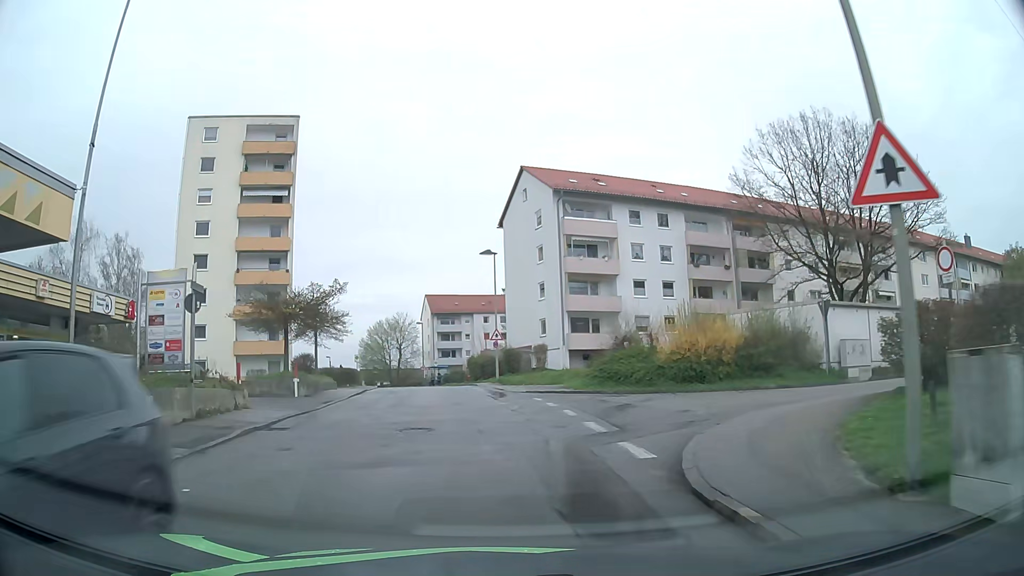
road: residential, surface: asphalt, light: Day
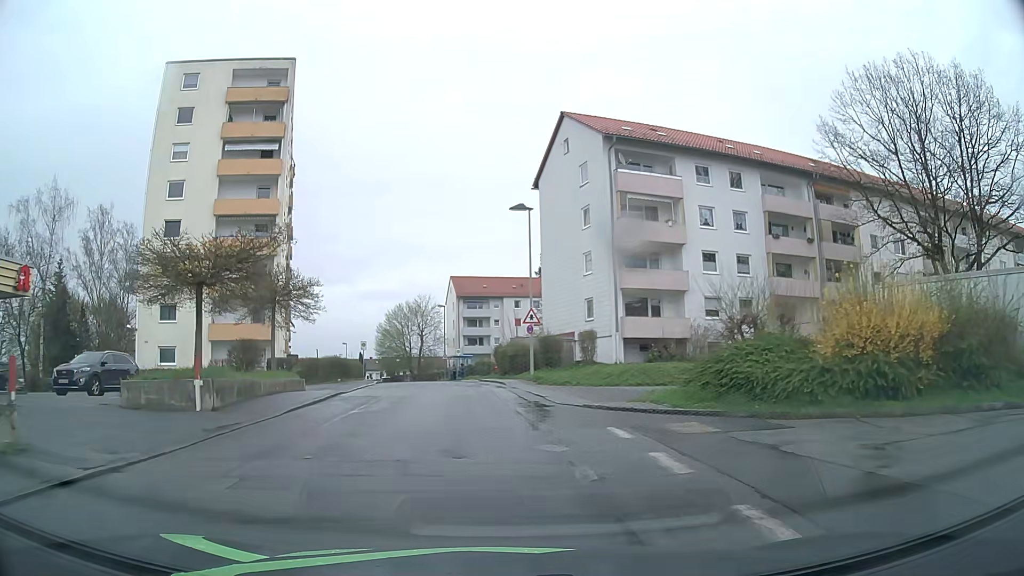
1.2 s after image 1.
(-0.2, +10.3) m; -3°
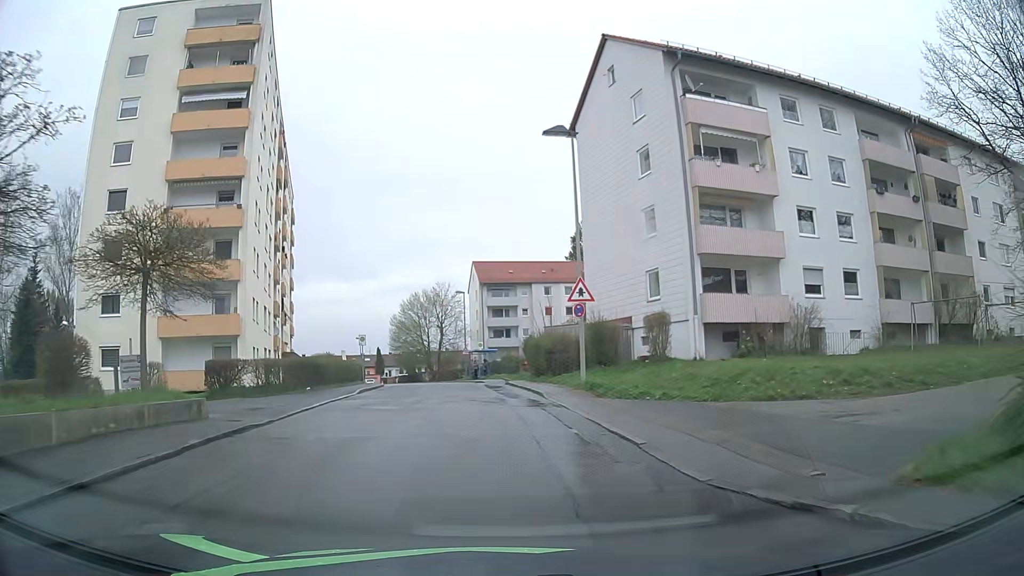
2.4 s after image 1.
(-0.2, +10.4) m; -3°
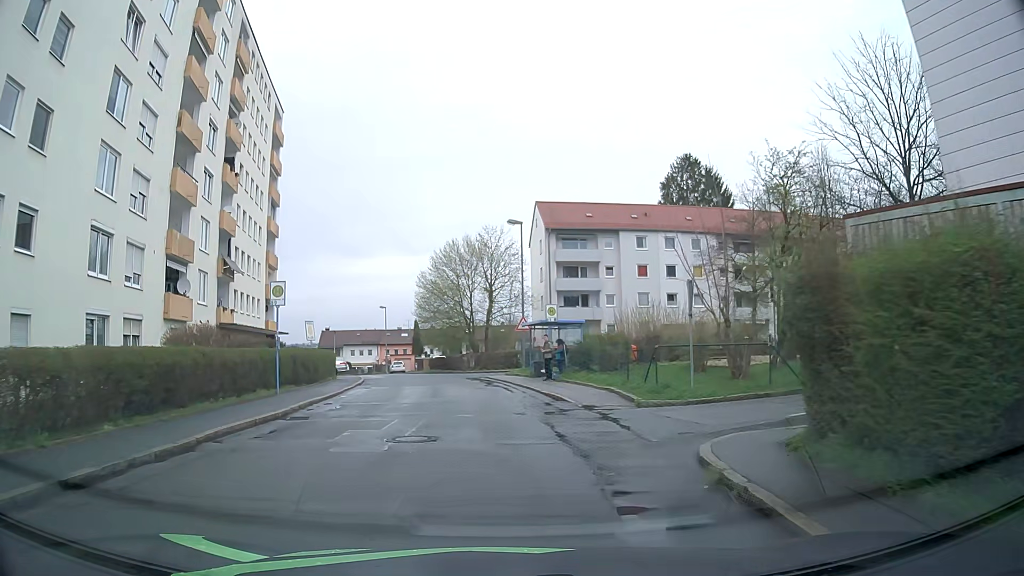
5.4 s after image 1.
(-1.1, +26.1) m; -5°
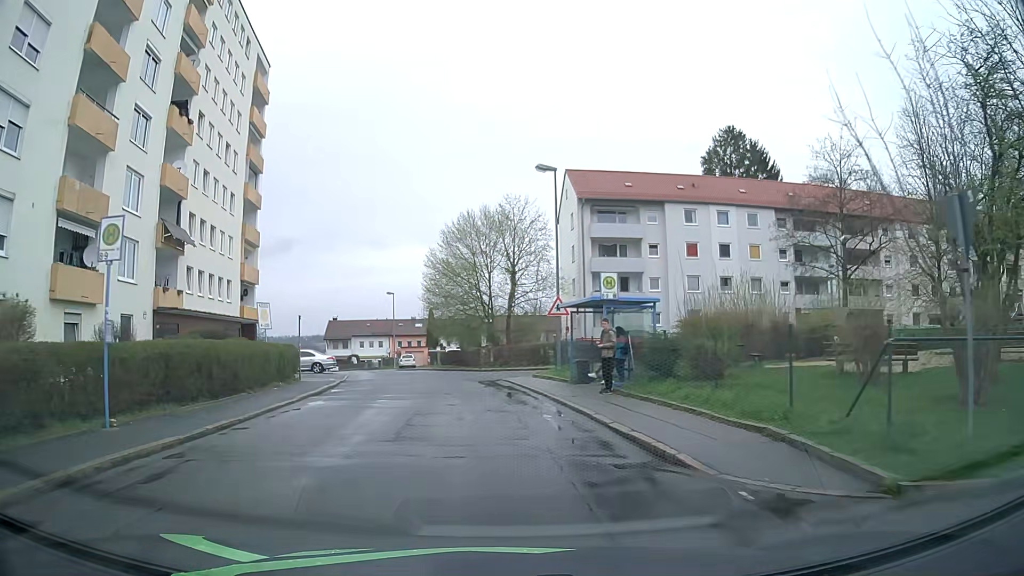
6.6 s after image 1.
(-0.2, +9.8) m; -2°
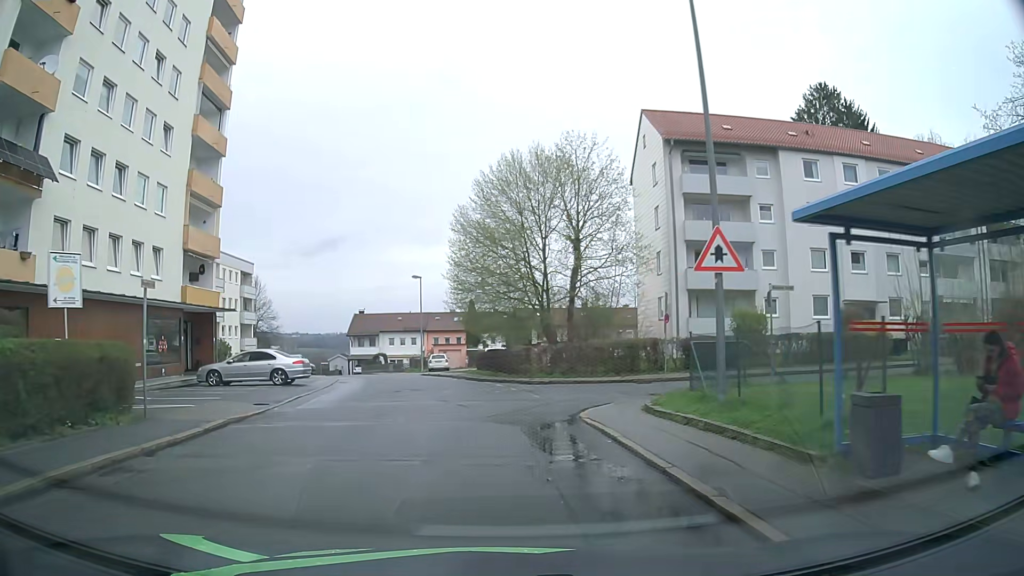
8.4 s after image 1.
(-0.4, +14.9) m; -3°
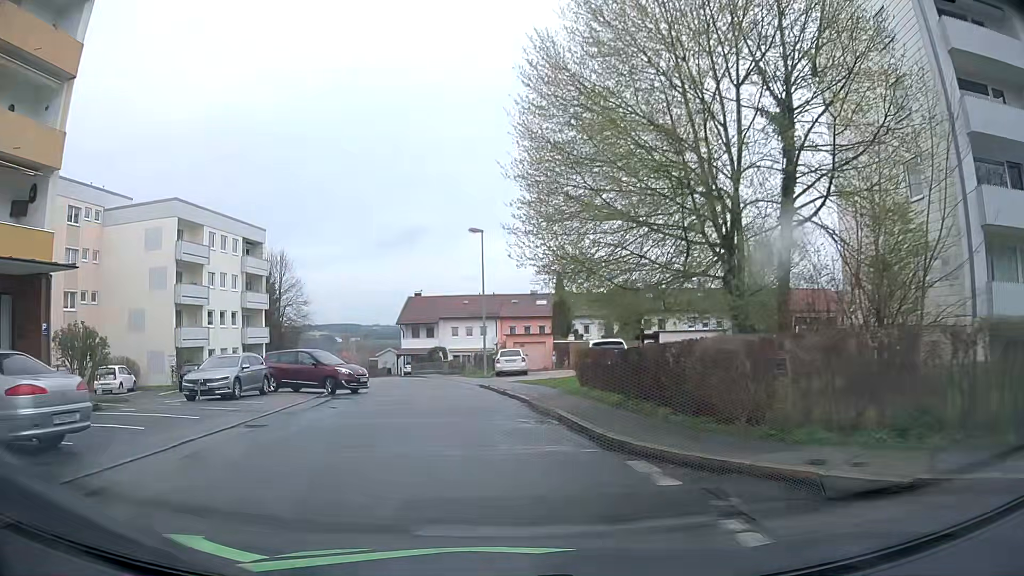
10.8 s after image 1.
(-1.5, +19.9) m; -7°
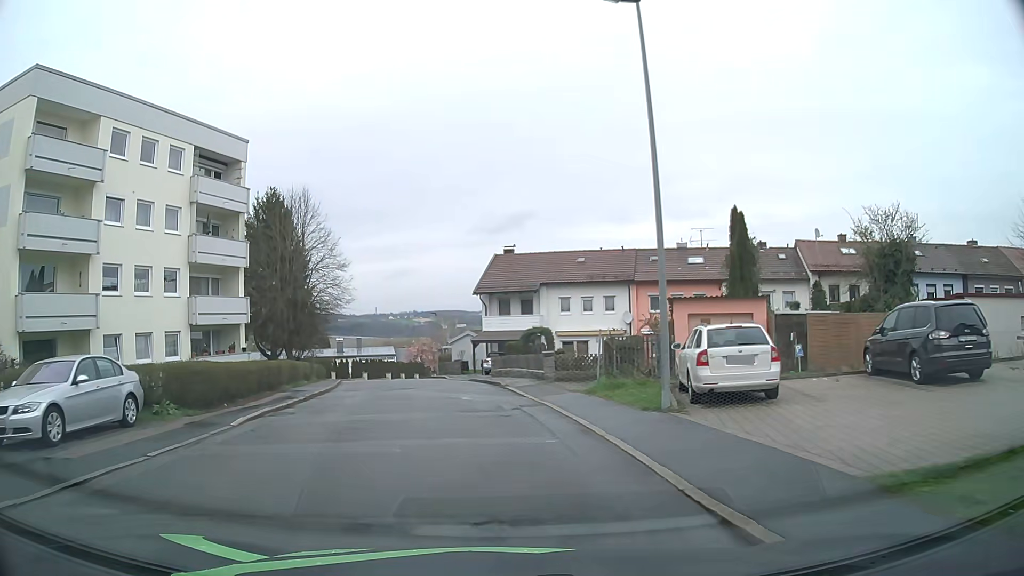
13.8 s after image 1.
(-1.9, +24.1) m; -10°
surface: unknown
